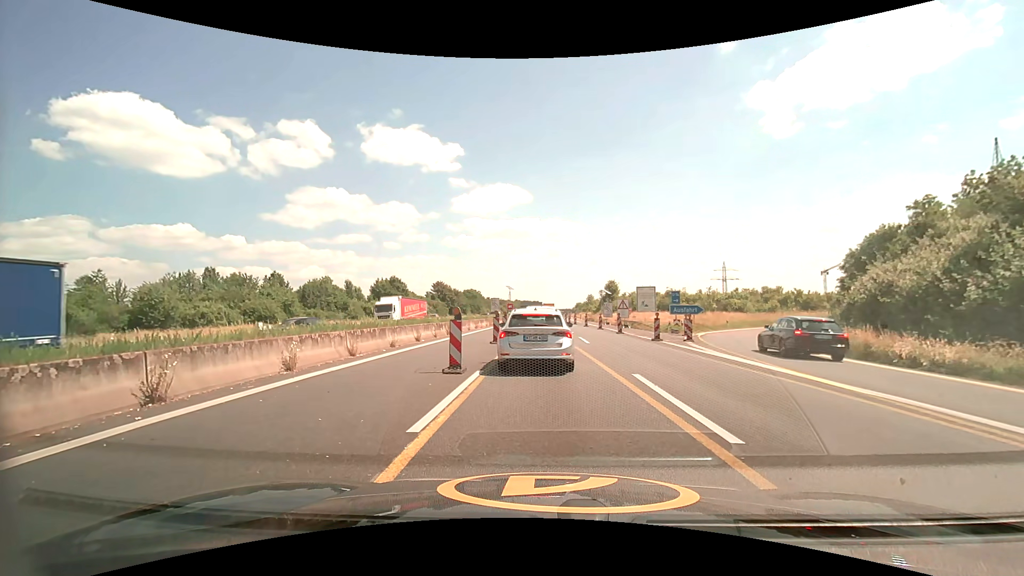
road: motorway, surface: asphalt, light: Day
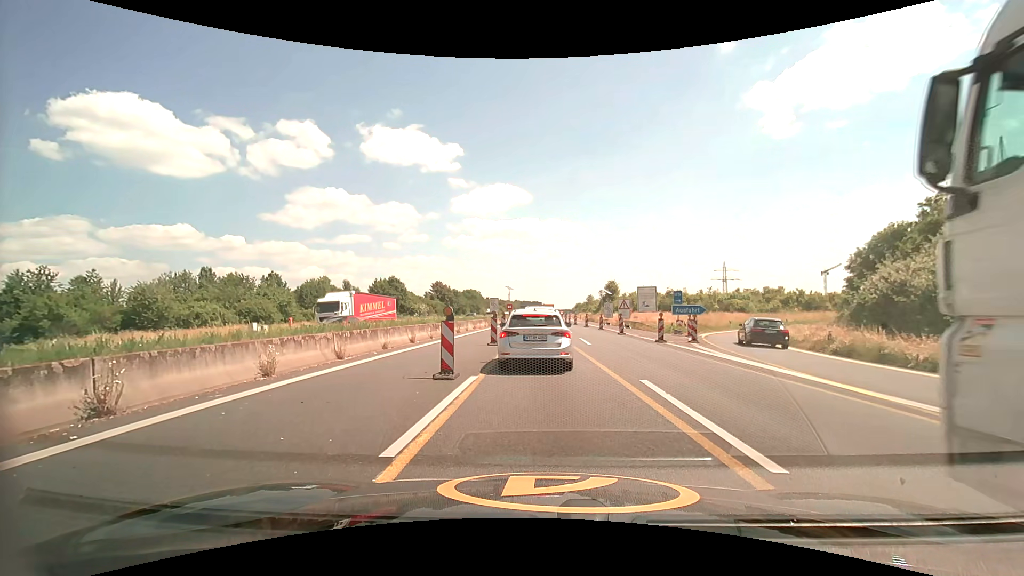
(0.0, +1.0) m; -2°
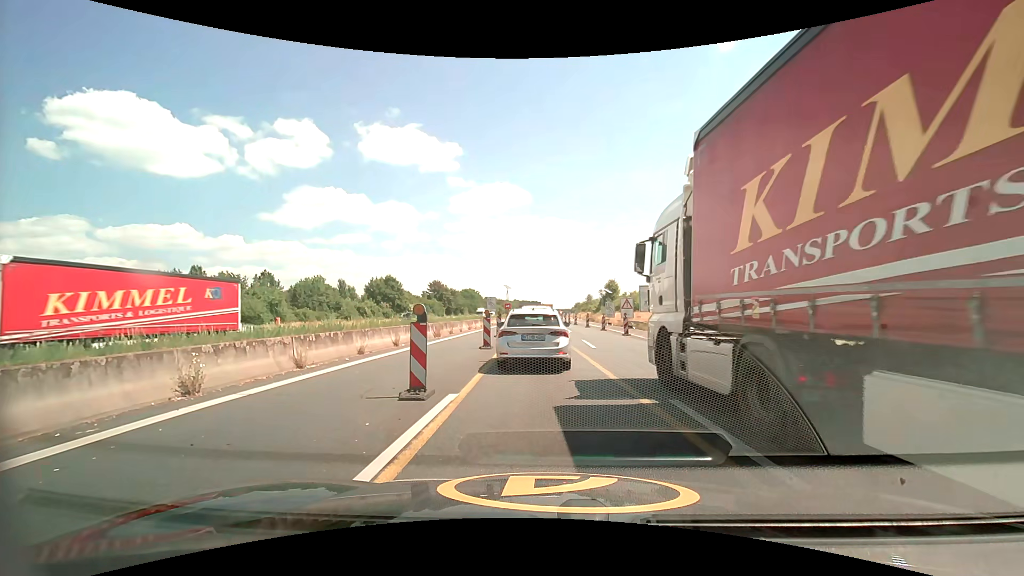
(0.0, +2.5) m; 0°
